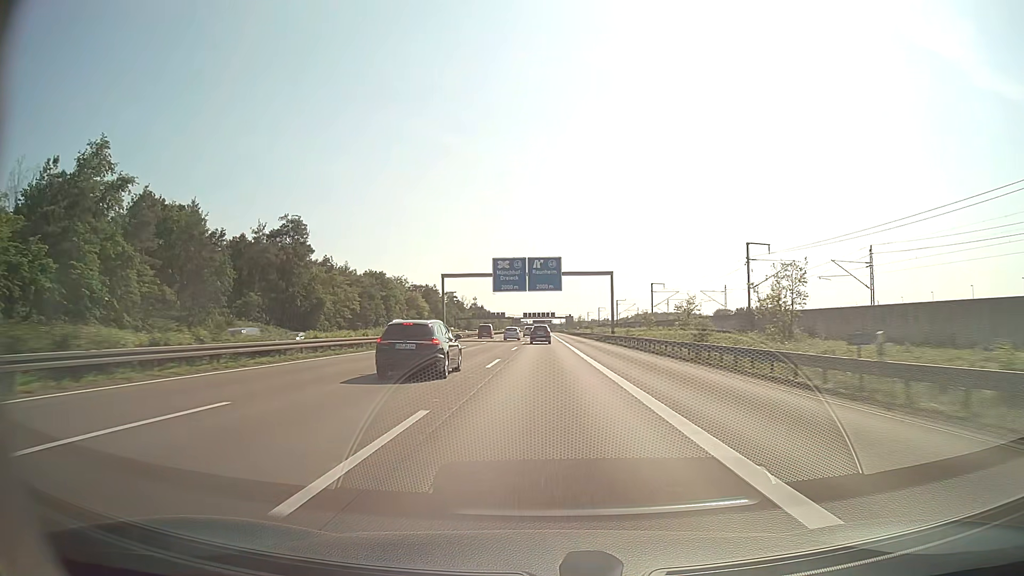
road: motorway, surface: asphalt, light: Day
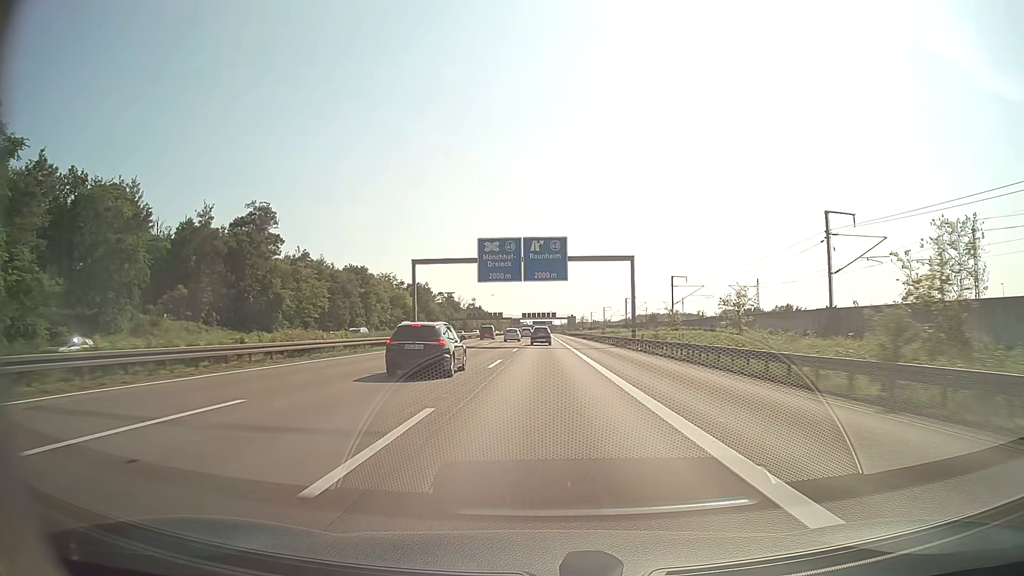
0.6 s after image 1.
(0.0, +17.4) m; 0°
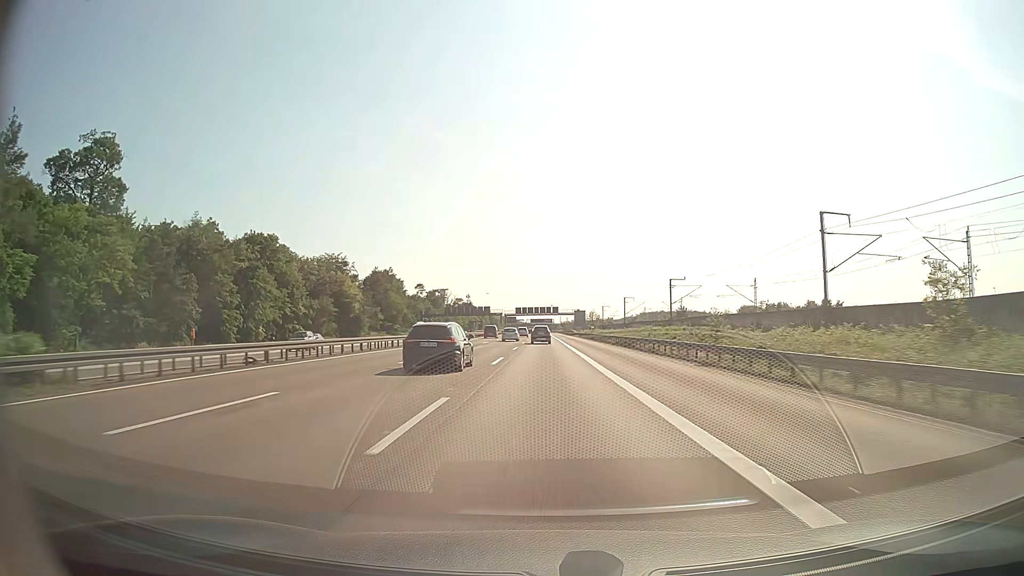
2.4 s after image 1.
(0.0, +52.4) m; 0°
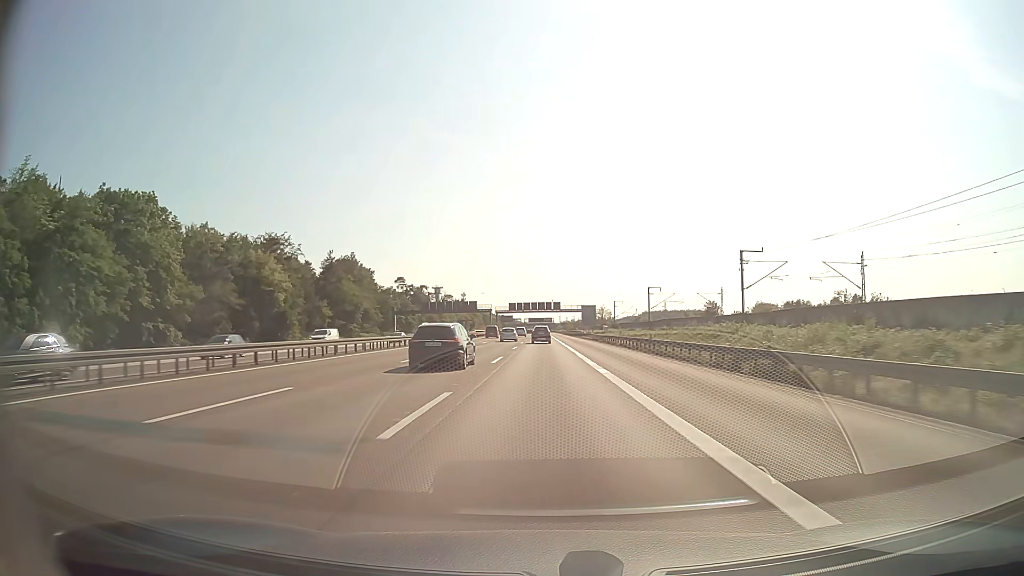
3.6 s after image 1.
(-0.1, +34.9) m; 0°
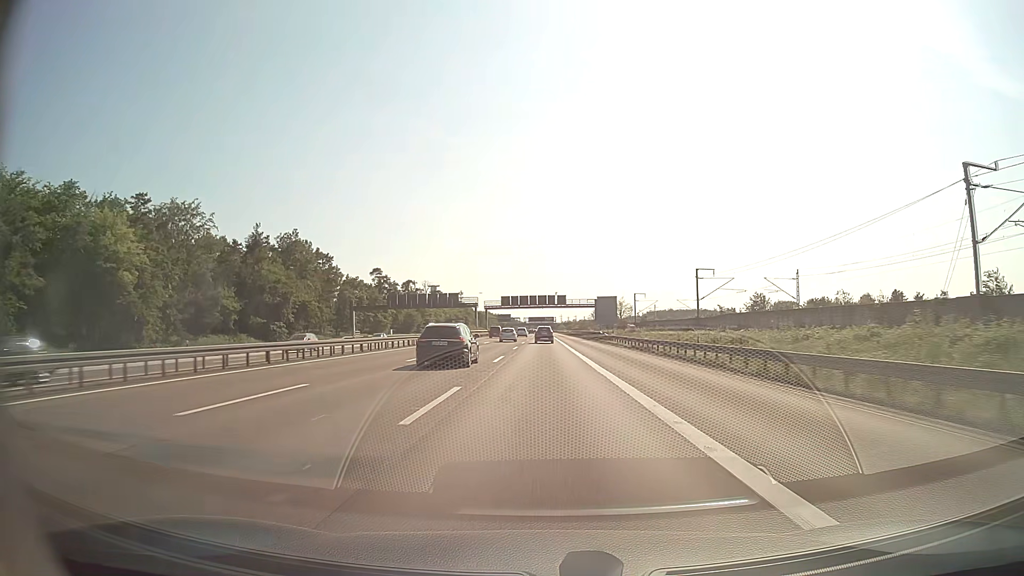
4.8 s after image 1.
(-0.1, +35.0) m; 0°
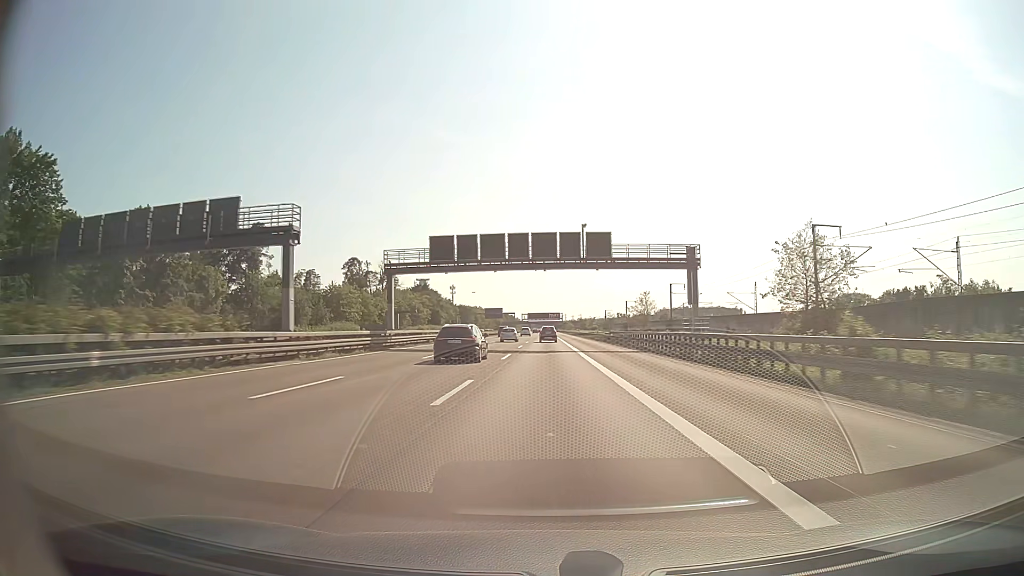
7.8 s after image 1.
(-0.1, +87.3) m; 0°
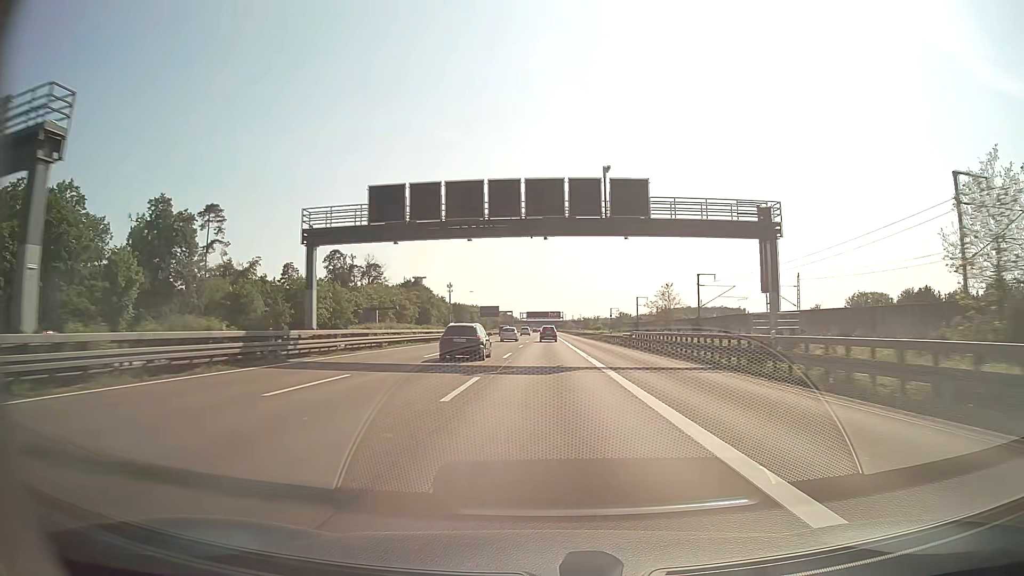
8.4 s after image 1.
(0.0, +17.5) m; 0°
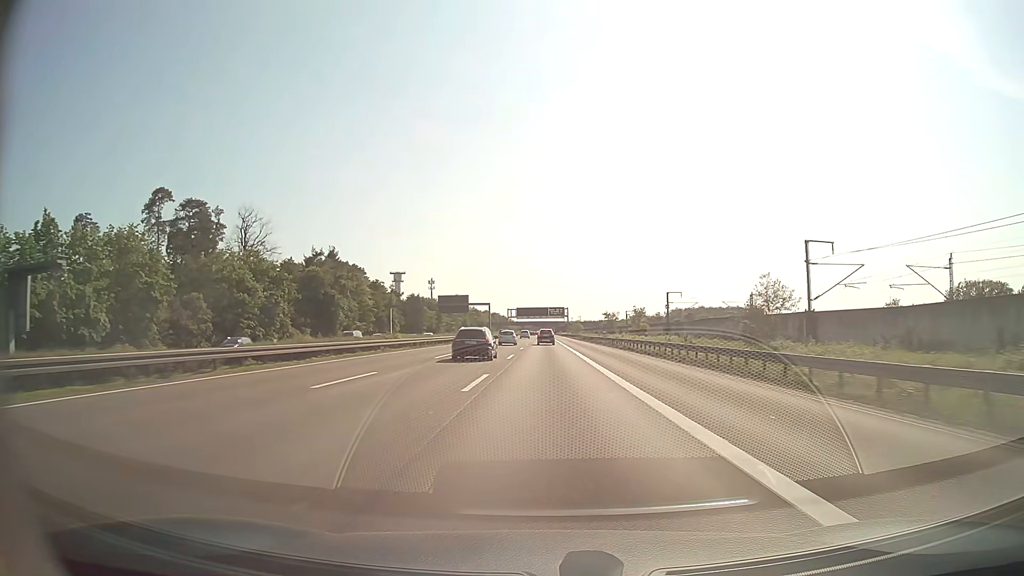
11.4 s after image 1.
(+0.2, +87.2) m; 0°
(0, +10) (0, +20) (0, +30) (0, +40) (0, +50) (0, +60) (0, +70) (0, +80) (0, +90) (0, +100) m
